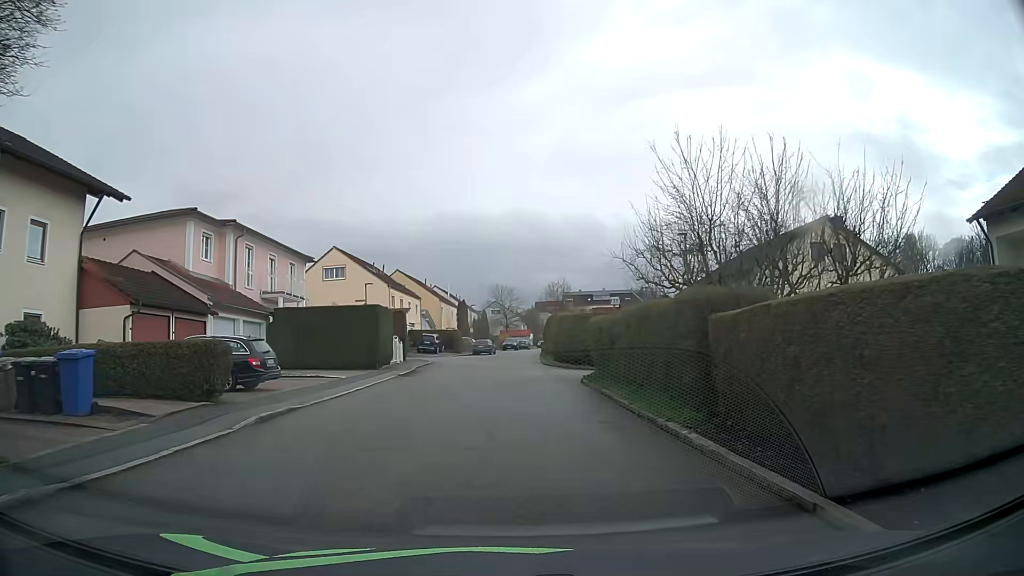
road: residential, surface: asphalt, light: Day
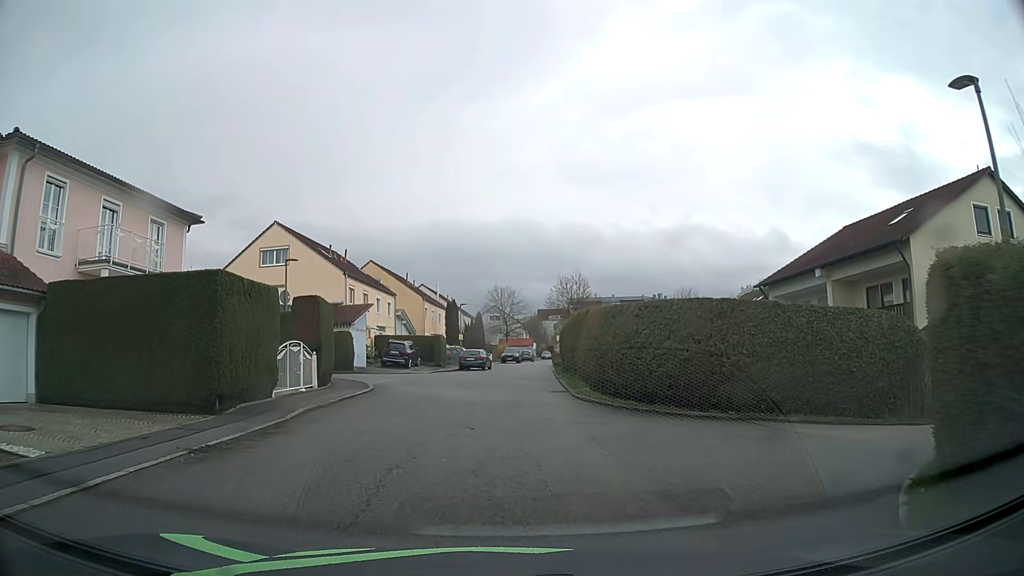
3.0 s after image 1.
(0.0, +16.9) m; -1°
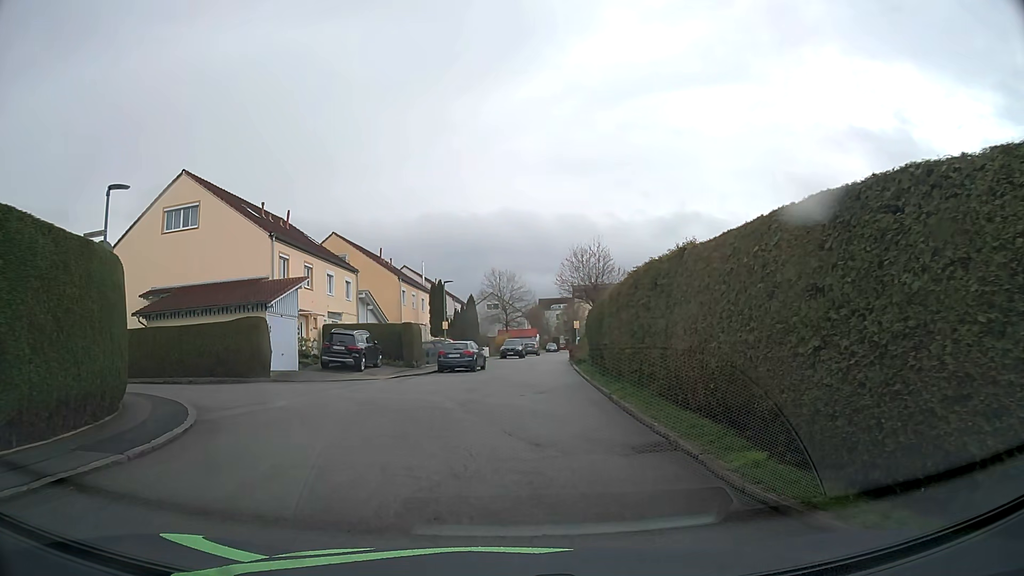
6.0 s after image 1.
(+0.3, +14.3) m; +1°
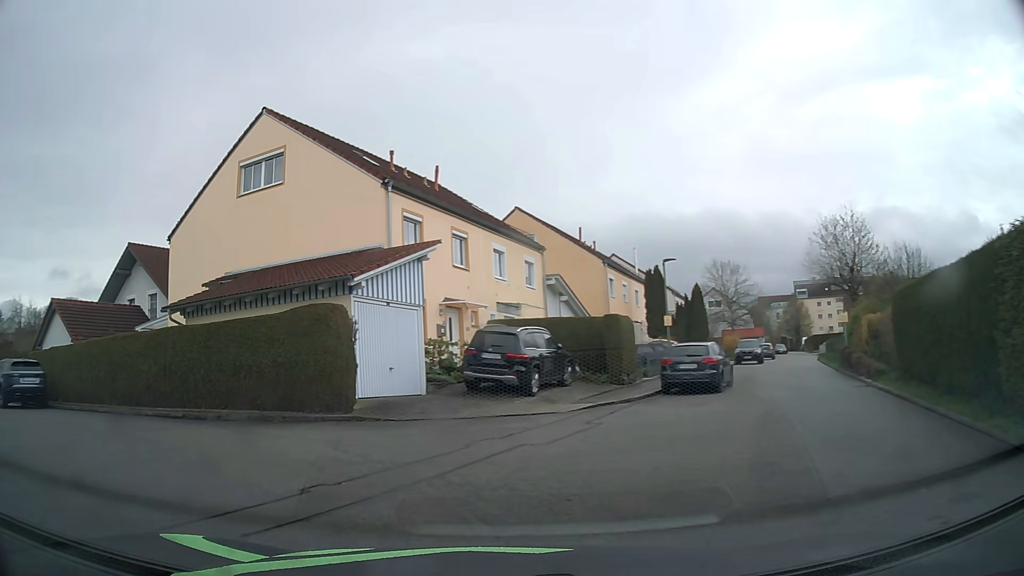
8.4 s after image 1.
(-0.8, +11.9) m; -18°
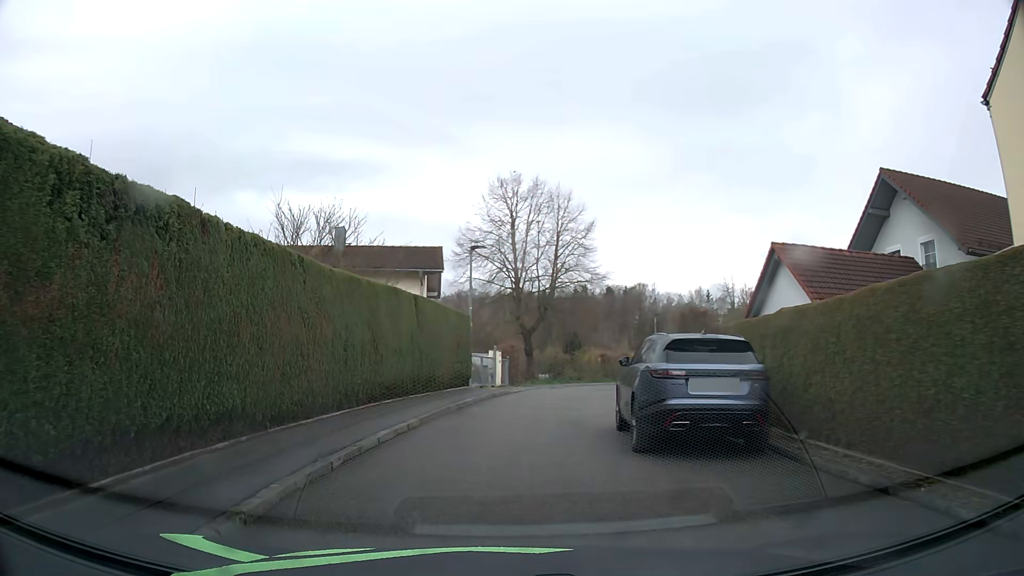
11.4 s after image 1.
(-7.7, +11.9) m; -63°
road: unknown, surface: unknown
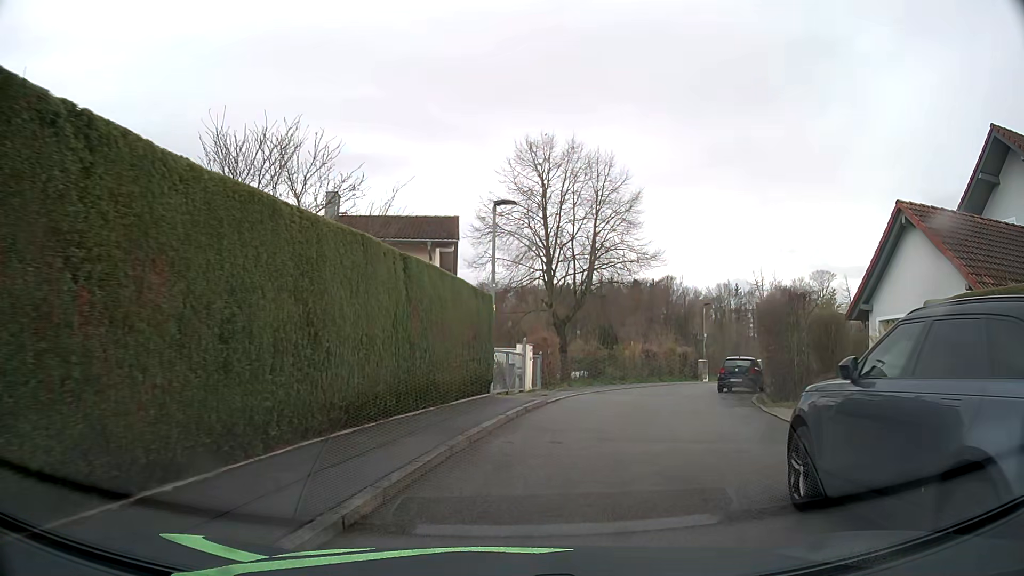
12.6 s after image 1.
(-0.2, +6.7) m; -1°
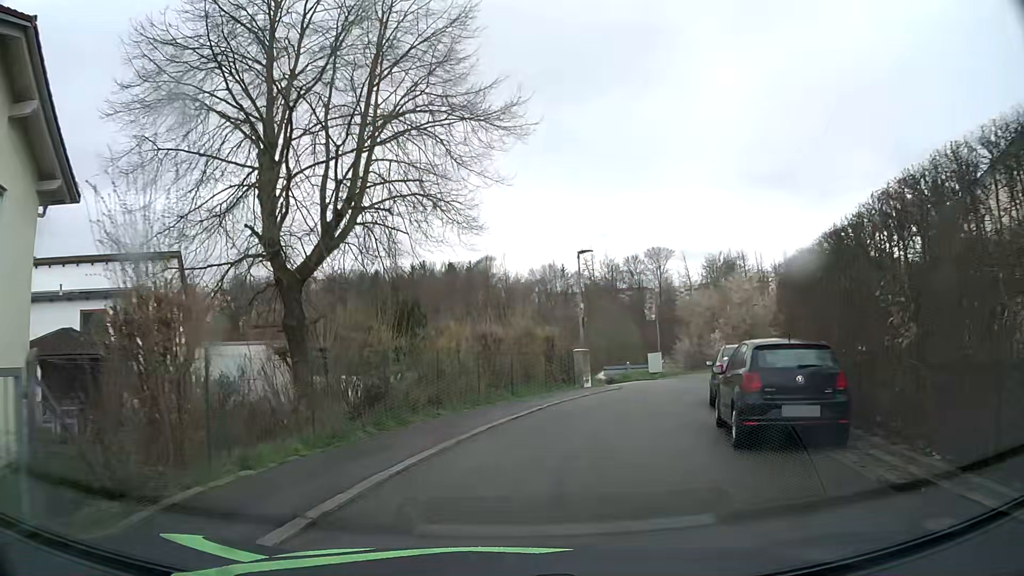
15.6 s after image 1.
(+2.8, +19.0) m; +15°
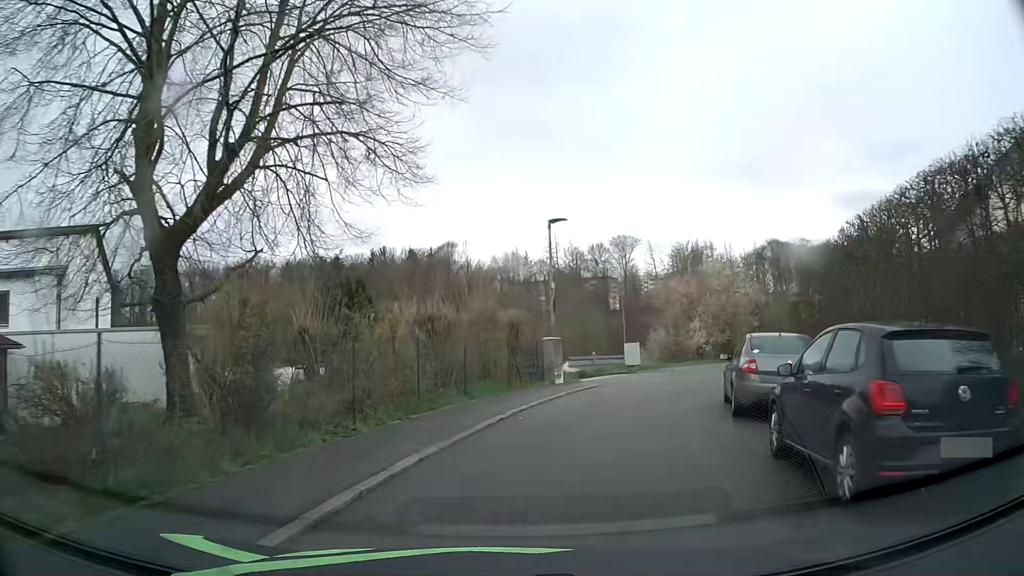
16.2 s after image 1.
(+0.1, +4.3) m; +4°
